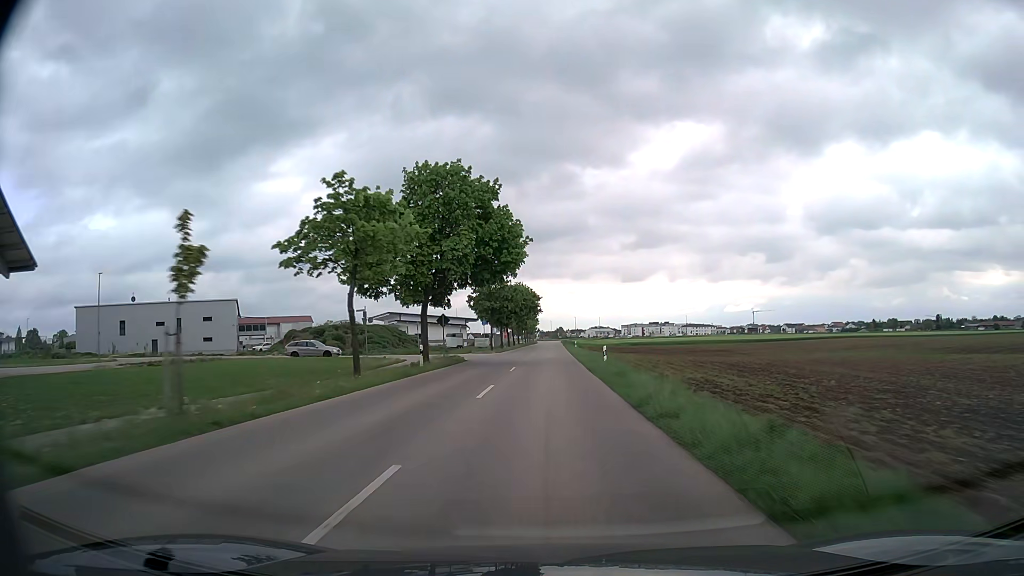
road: tertiary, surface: asphalt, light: Day
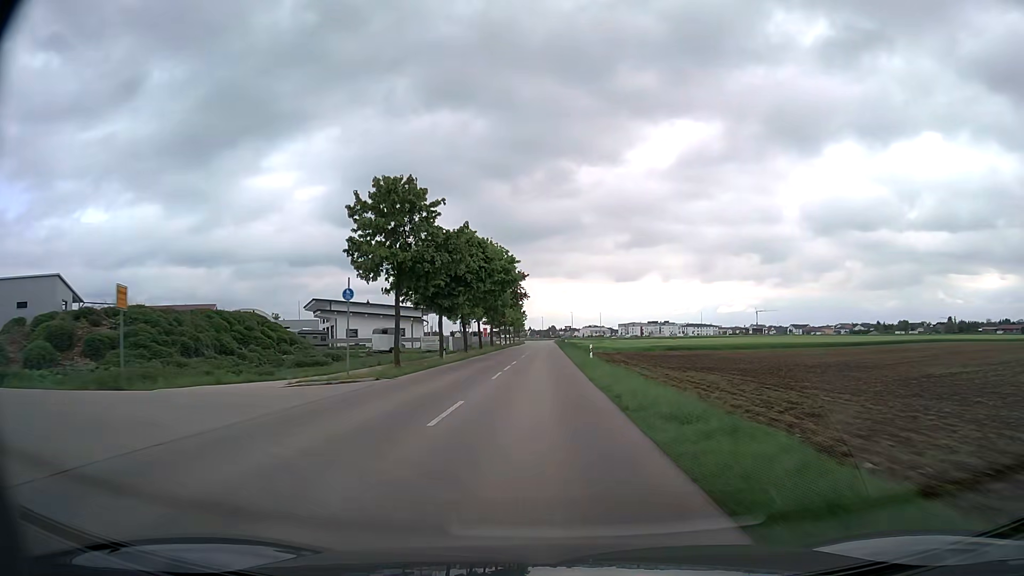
(+0.5, +40.7) m; +1°
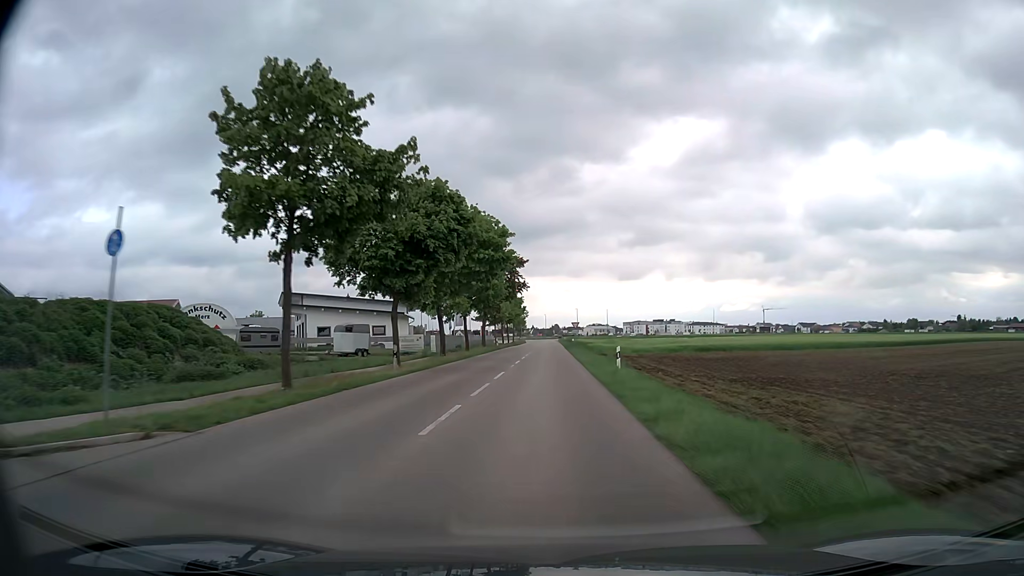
(0.0, +13.1) m; 0°
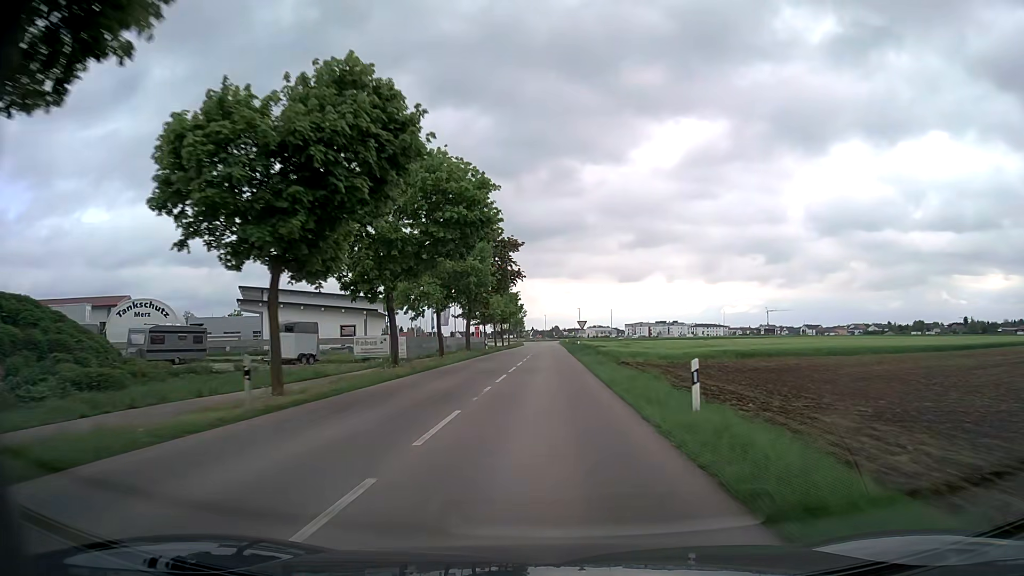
(0.0, +12.8) m; 0°
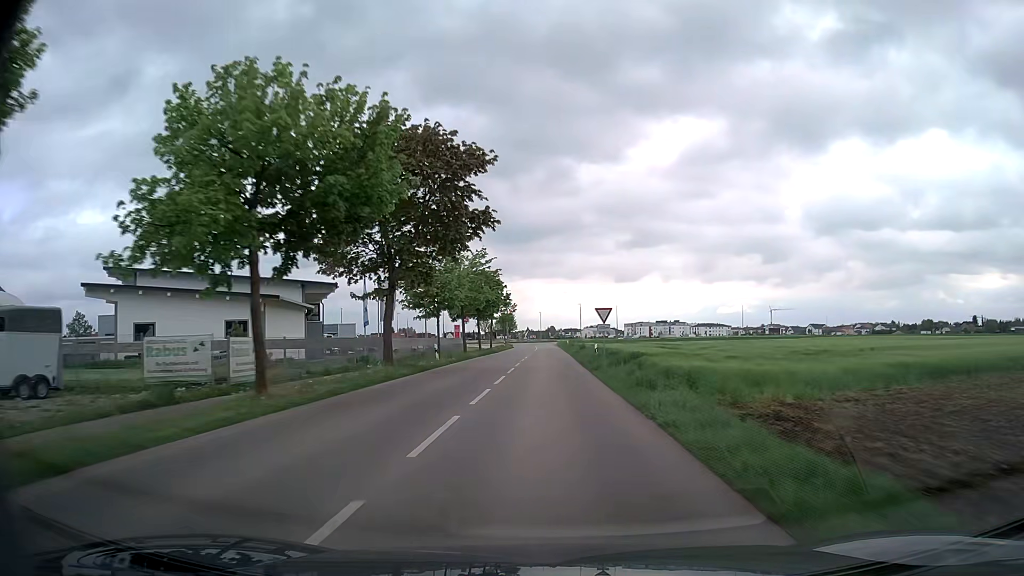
(+0.1, +24.7) m; +1°
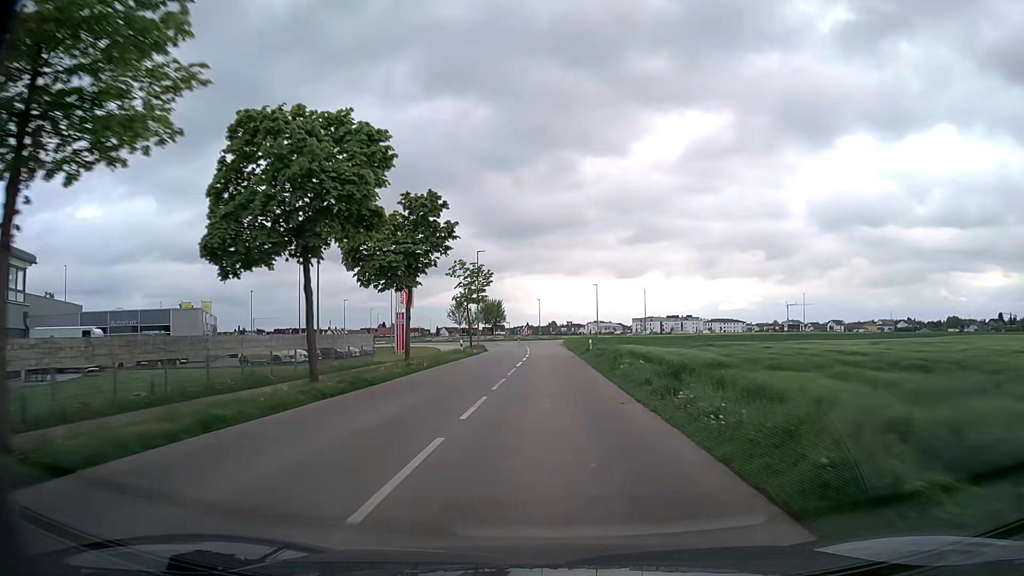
(-0.2, +44.2) m; 0°
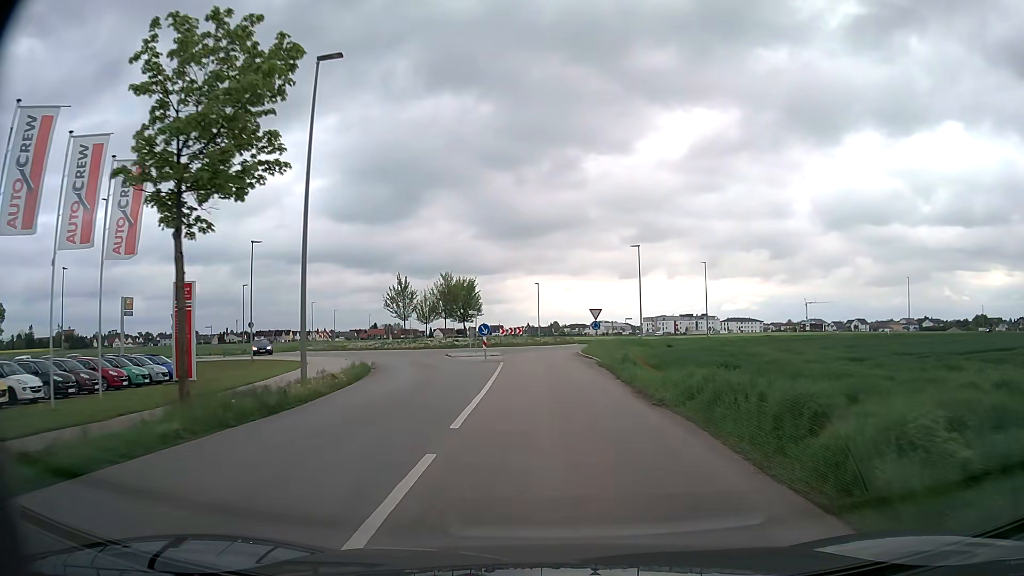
(-0.2, +42.8) m; 0°
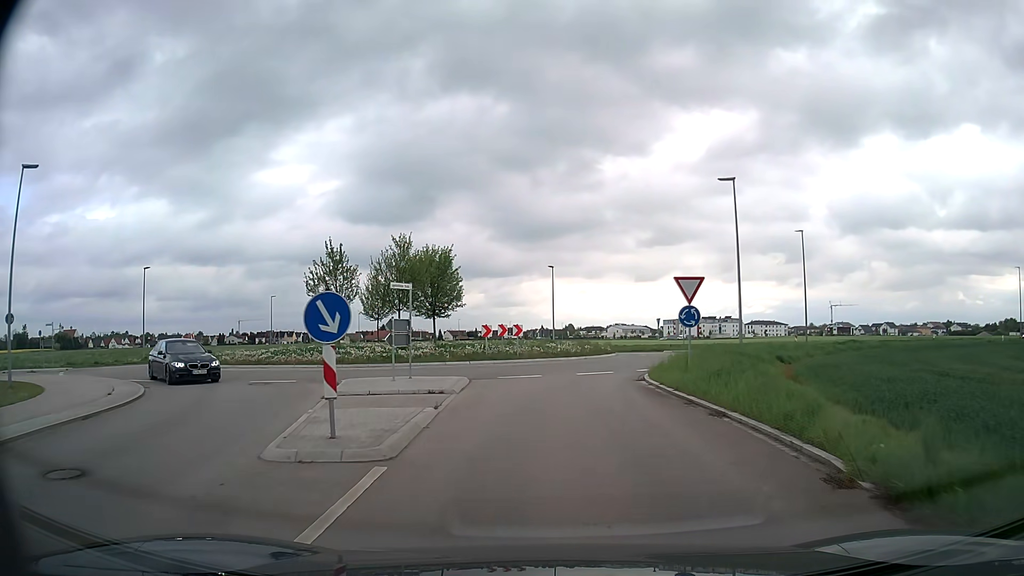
(-0.3, +24.5) m; -1°
(0, +10) (+1, +20) (+3, +30) (+7, +39) (+14, +47) (+22, +52) (+30, +57) (+39, +61) (+49, +65) (+58, +69) m
